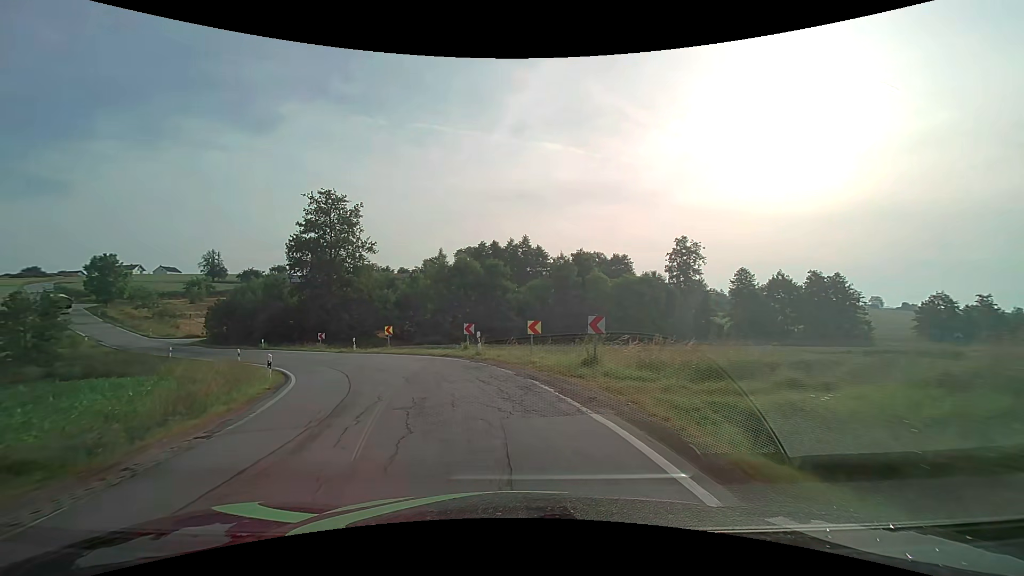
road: secondary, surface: asphalt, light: Day
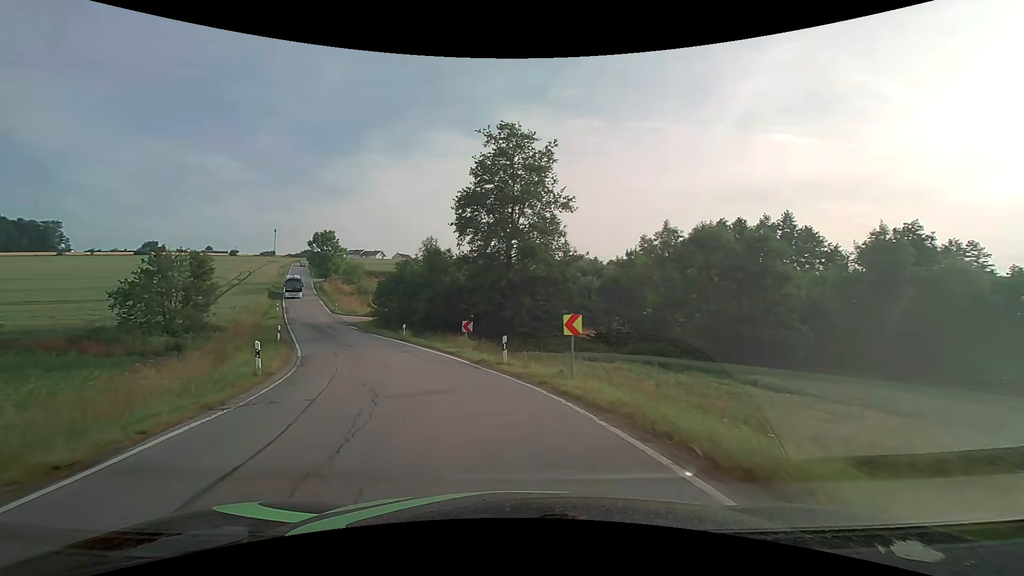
(-3.9, +20.2) m; -23°
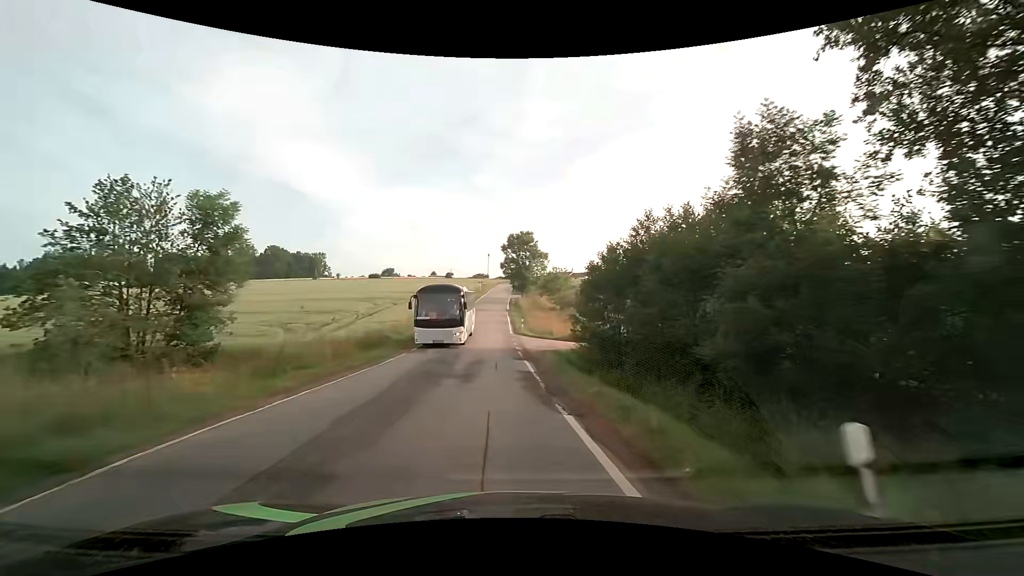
(-7.1, +28.1) m; -24°
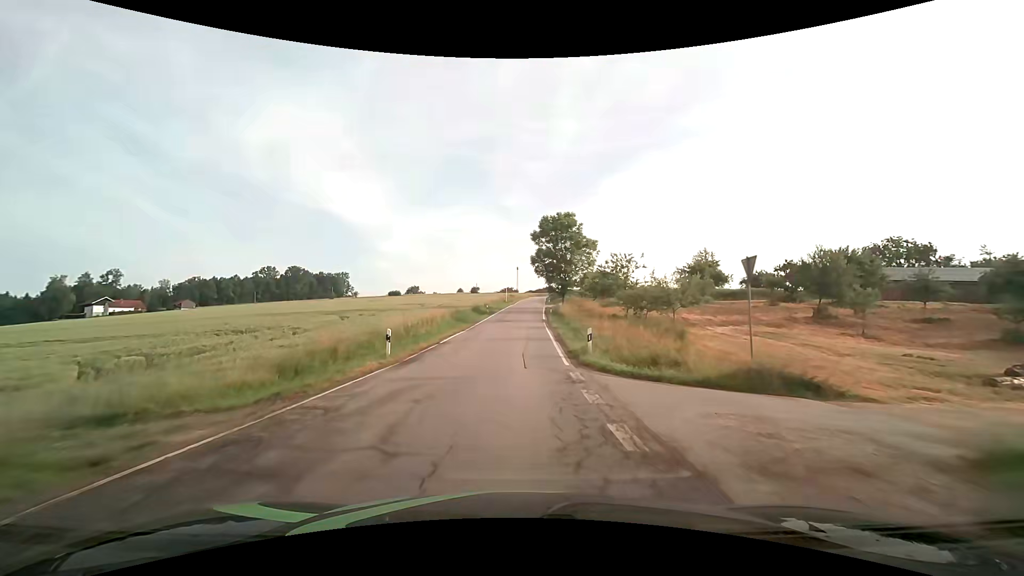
(-0.8, +23.6) m; -3°
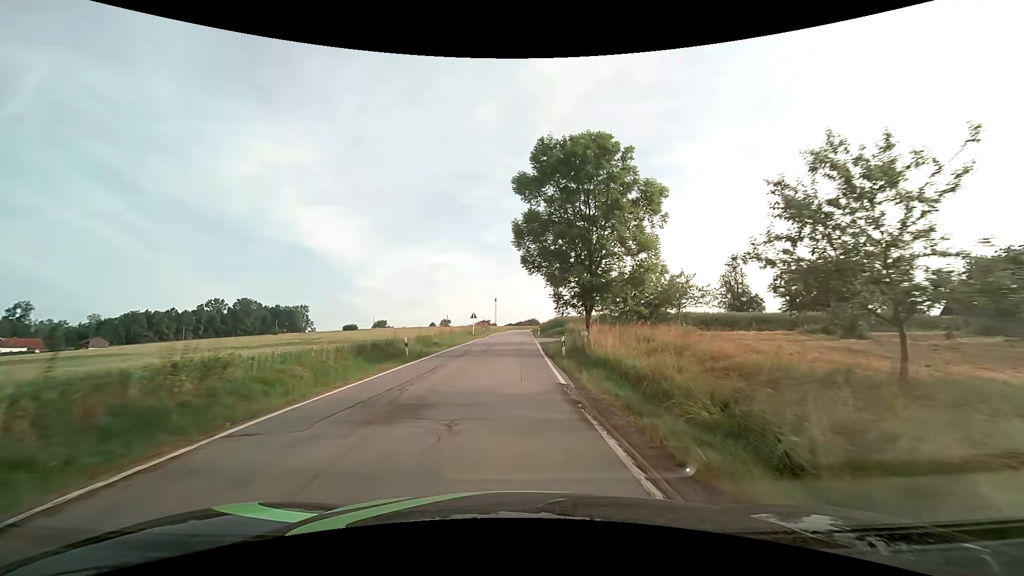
(+0.7, +34.0) m; +2°
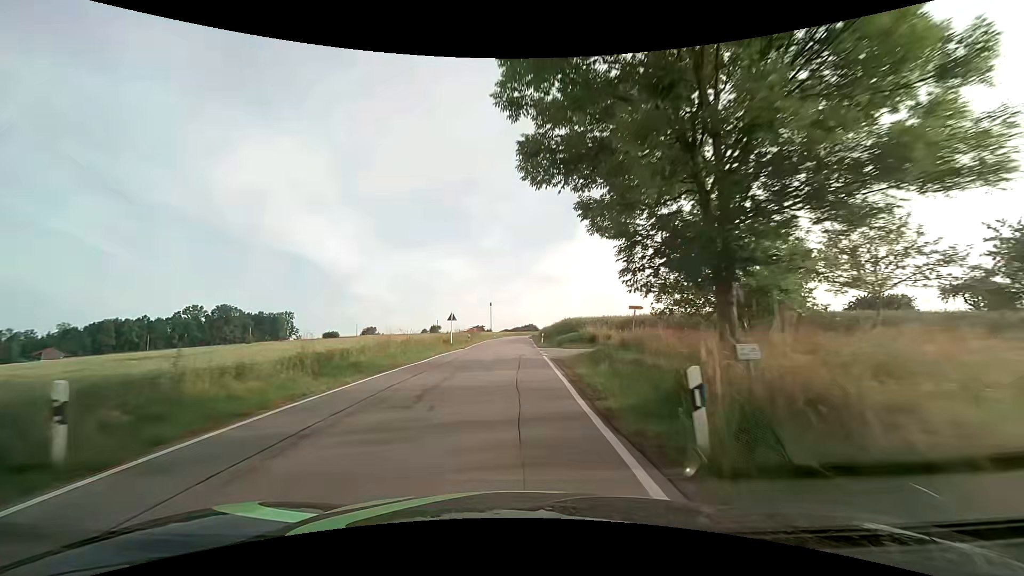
(+0.1, +17.4) m; 0°
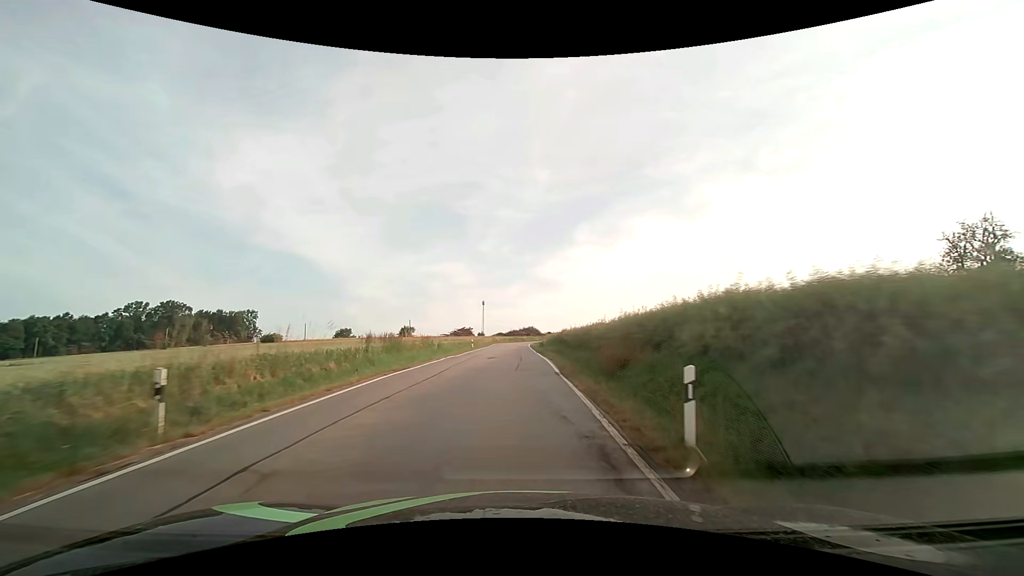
(+0.2, +43.7) m; +1°
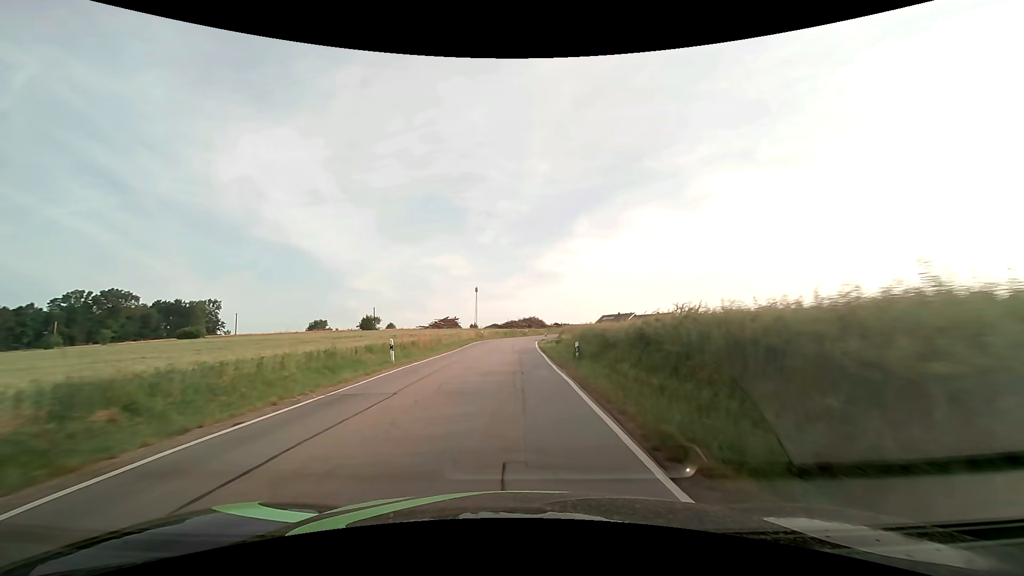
(0.0, +35.3) m; 0°
(0, +10) (0, +20) (0, +30) (0, +40) (0, +50) (+1, +60) (+3, +70) (+5, +79) (+9, +89) (+13, +98) m
